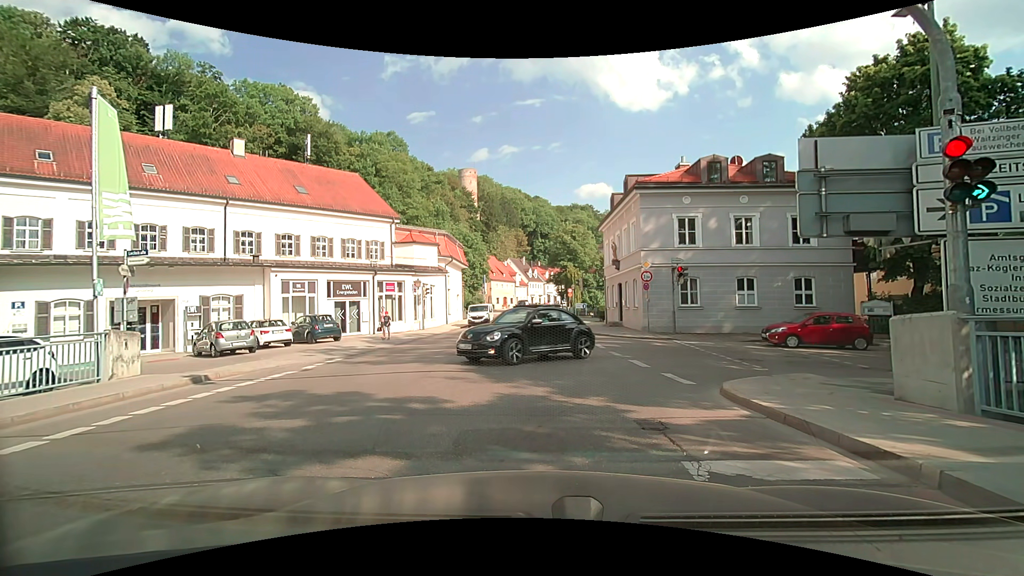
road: residential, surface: asphalt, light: Day
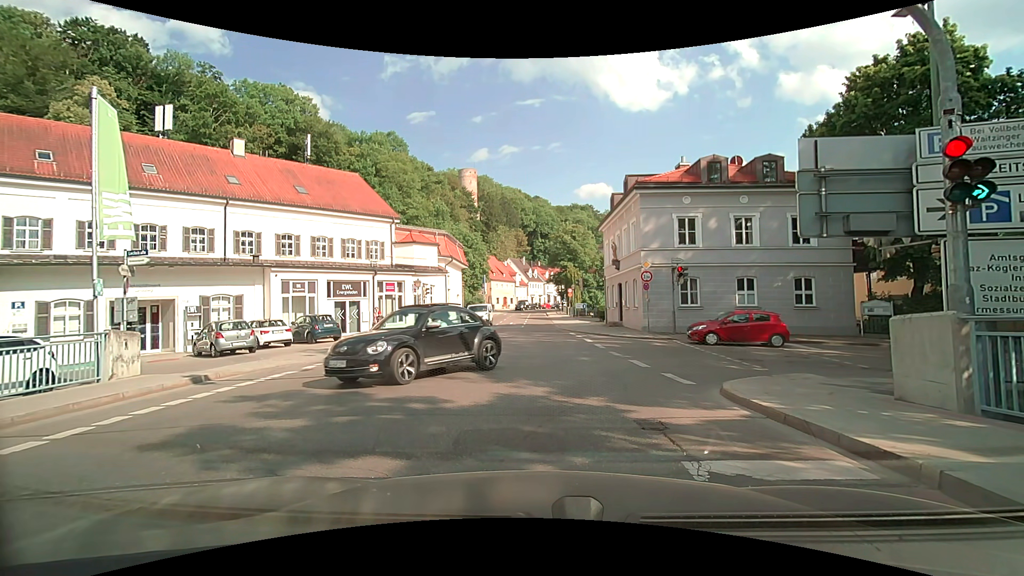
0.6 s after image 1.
(0.0, 0.0) m; 0°
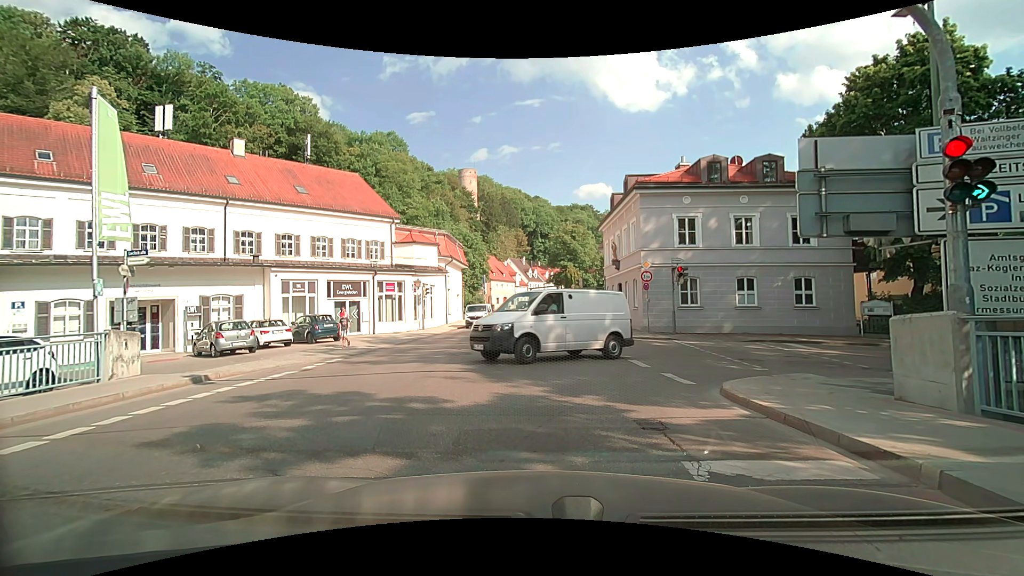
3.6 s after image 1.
(0.0, 0.0) m; 0°
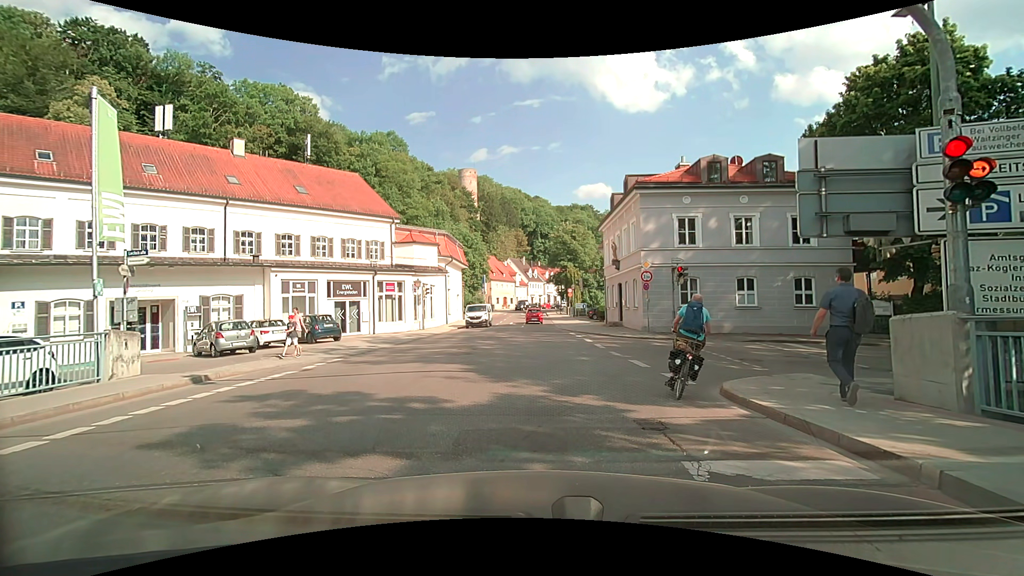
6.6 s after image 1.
(0.0, 0.0) m; 0°
(0, +10) (0, +20) (0, +30) (+1, +40) (+1, +50) (+1, +60) (+1, +70) (+1, +80) (+2, +90) (+3, +100) m
